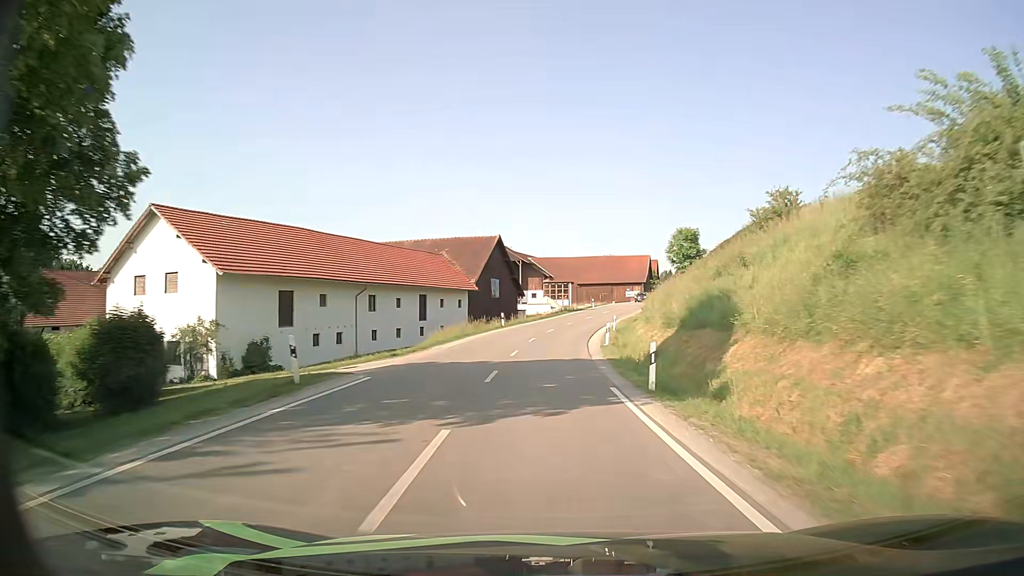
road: secondary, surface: asphalt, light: Day
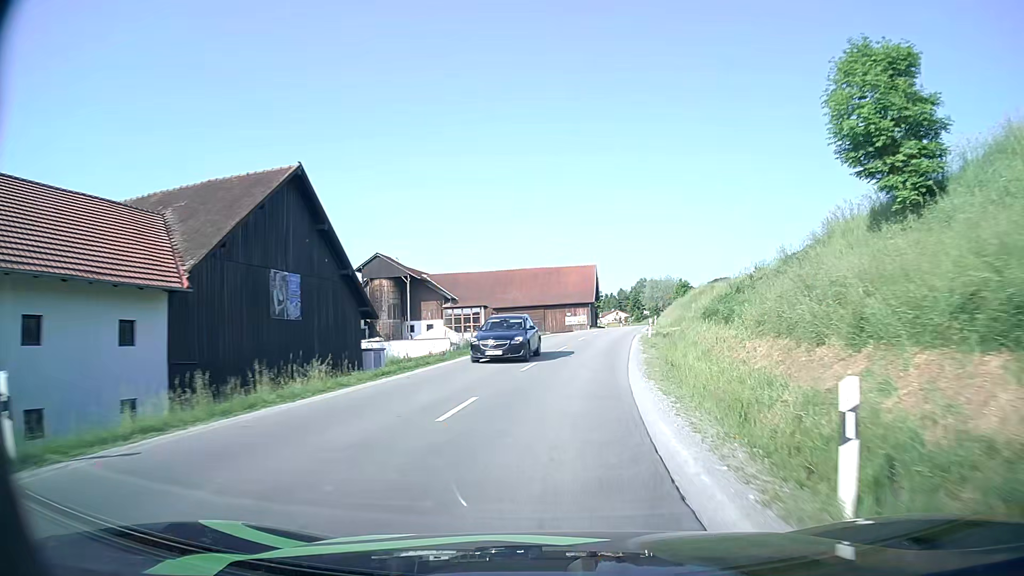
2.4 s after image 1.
(+1.3, +40.4) m; +6°
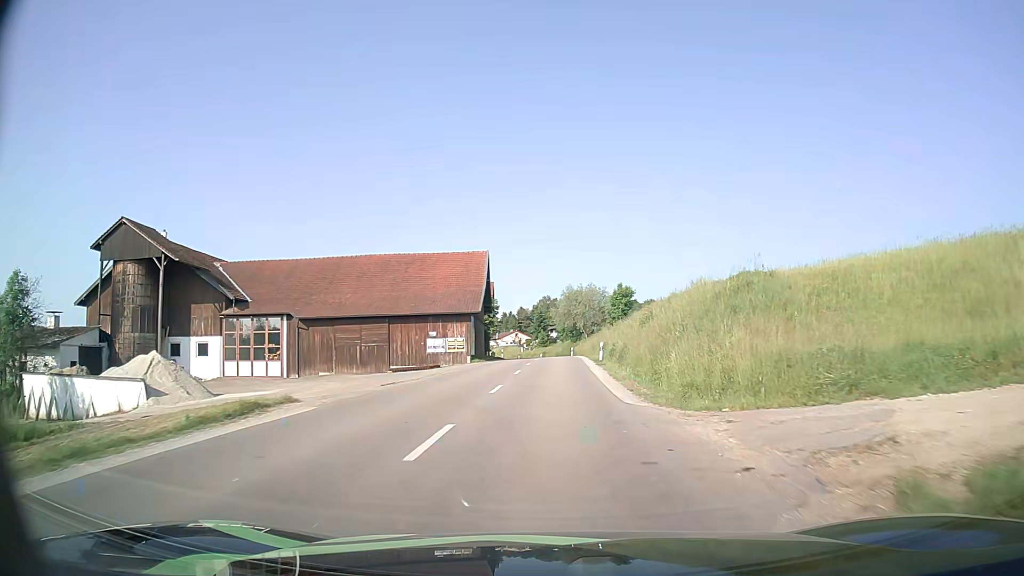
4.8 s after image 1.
(+3.5, +38.2) m; +9°
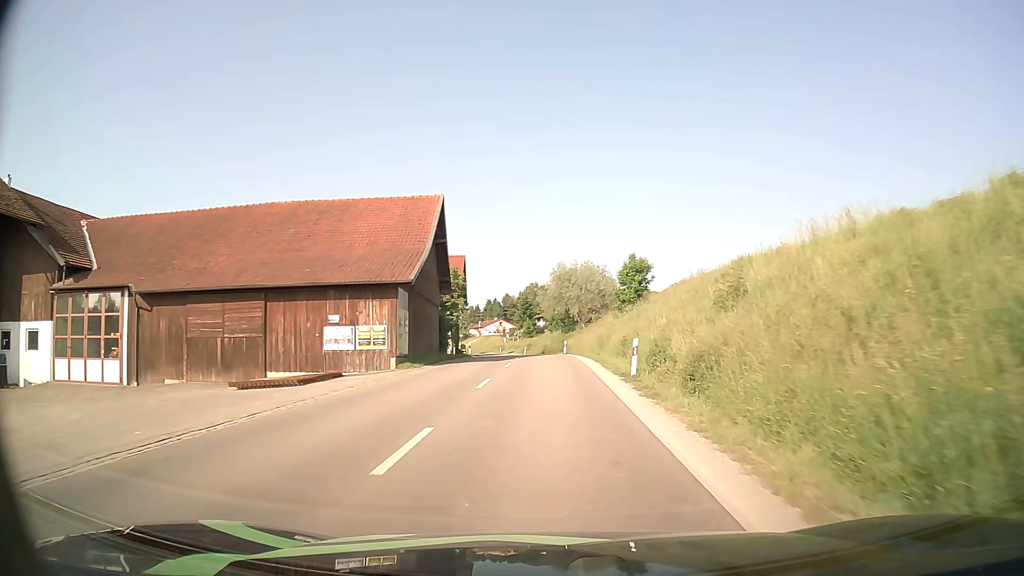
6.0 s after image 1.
(+0.2, +19.0) m; +1°
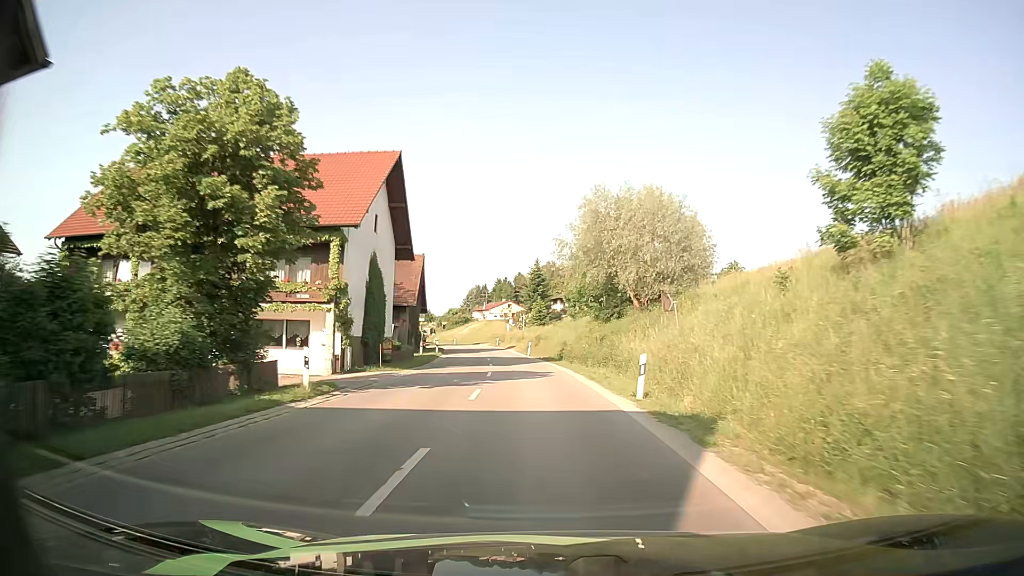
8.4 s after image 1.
(-0.2, +37.4) m; -1°
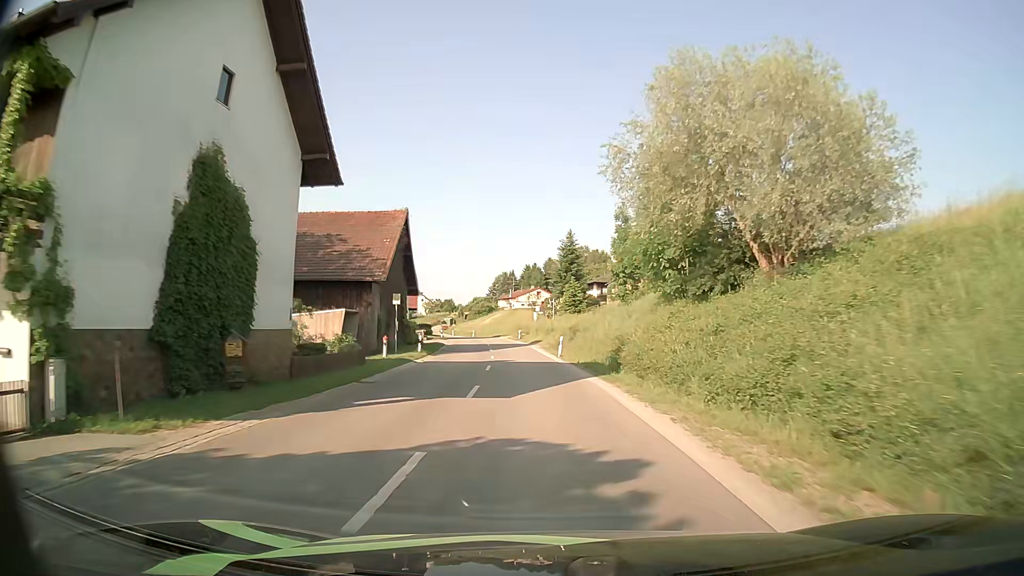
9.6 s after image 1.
(-0.3, +18.7) m; -2°
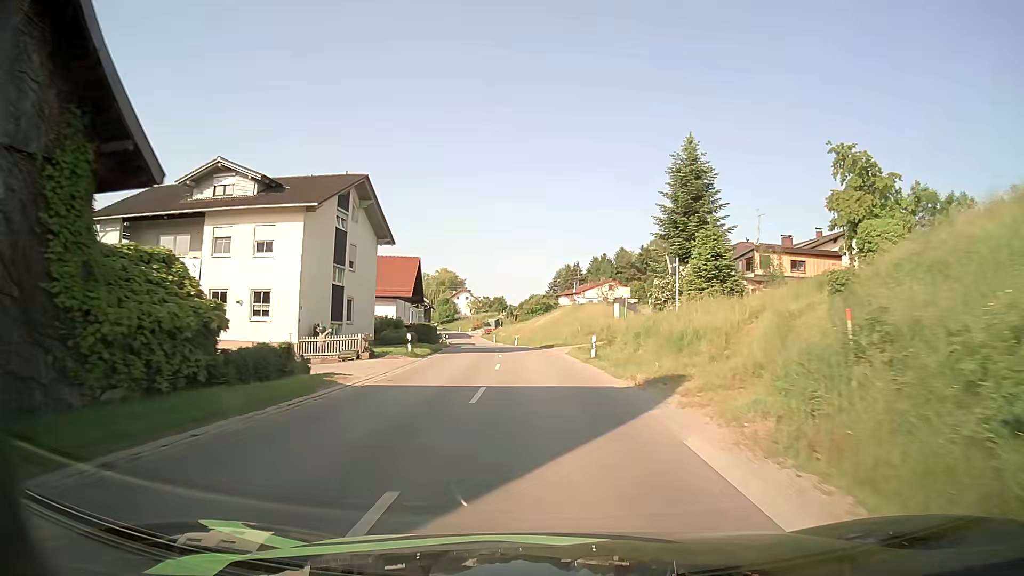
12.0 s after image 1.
(-2.0, +38.5) m; -5°
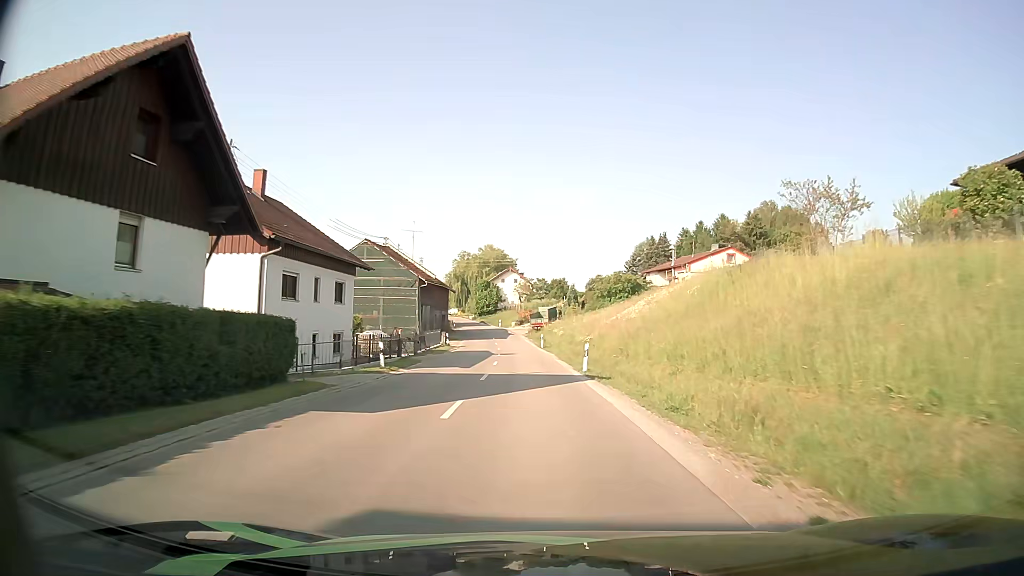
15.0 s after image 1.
(-2.4, +46.7) m; -6°
(0, +10) (0, +20) (0, +30) (-1, +40) (-2, +50) (-2, +60) (-3, +70) (-5, +80) (-6, +90) (-8, +99) m
